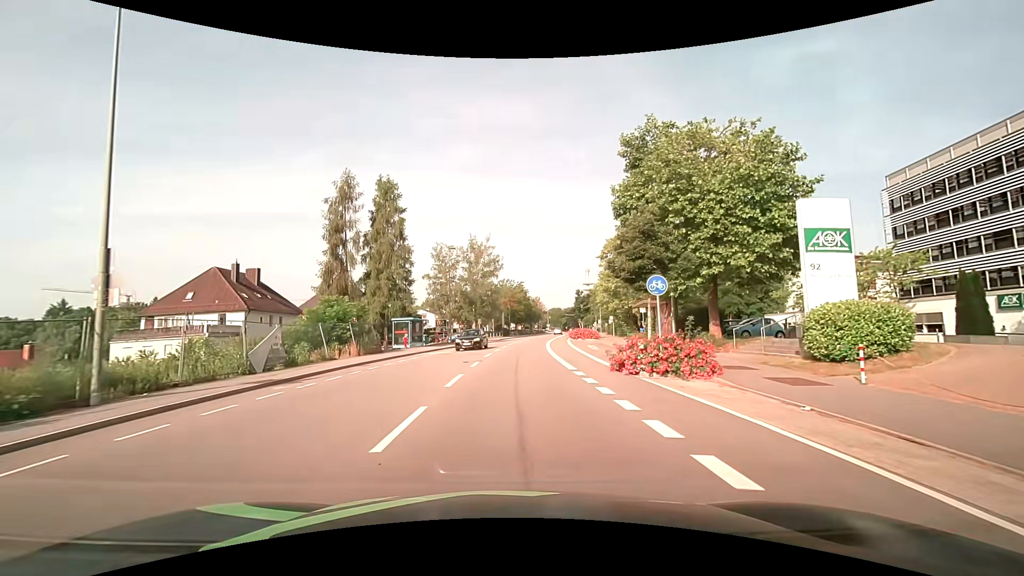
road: tertiary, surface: asphalt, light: Day
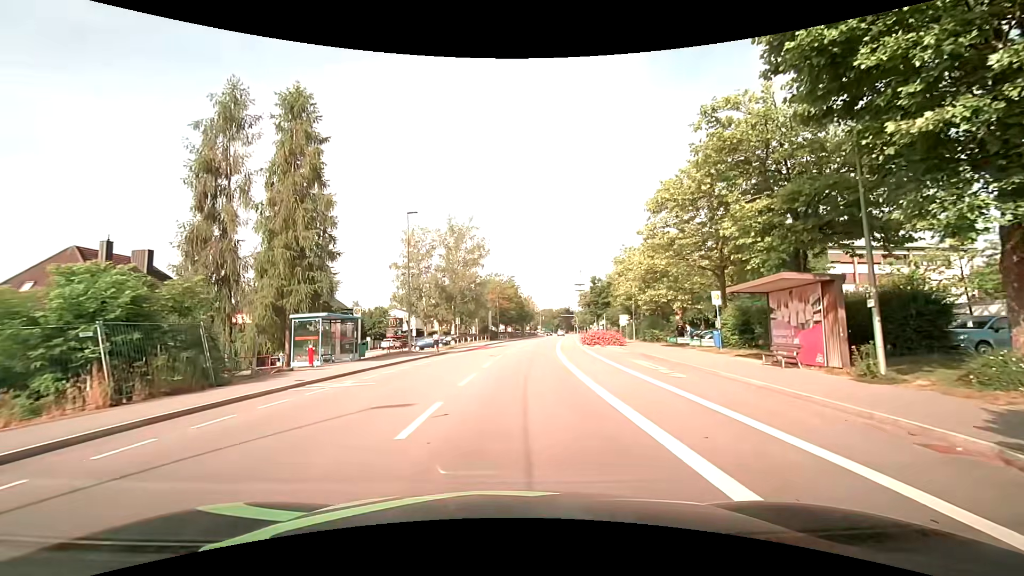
(-0.1, +17.2) m; +1°
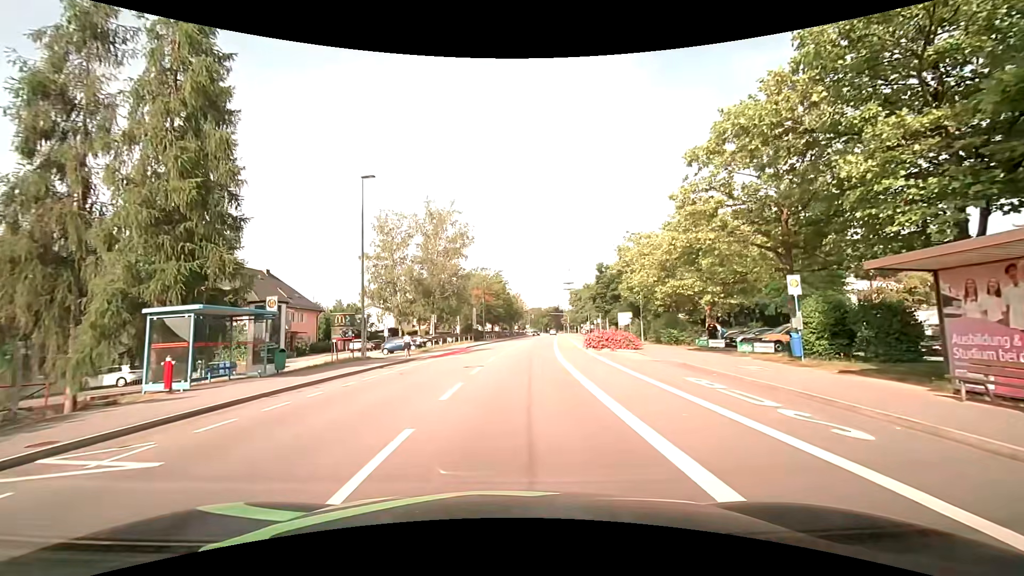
(+0.1, +8.4) m; +2°
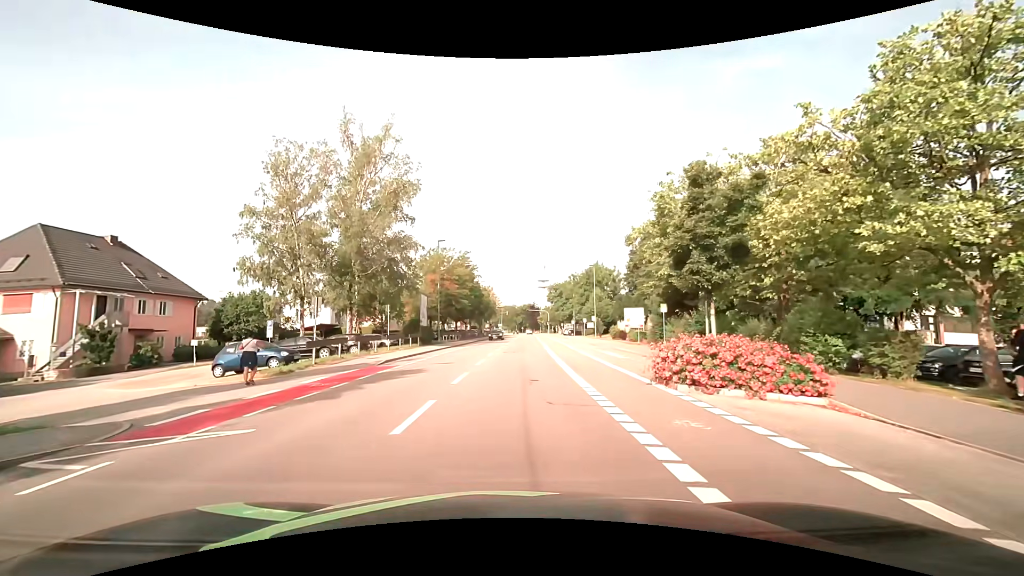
(+0.4, +21.2) m; +3°
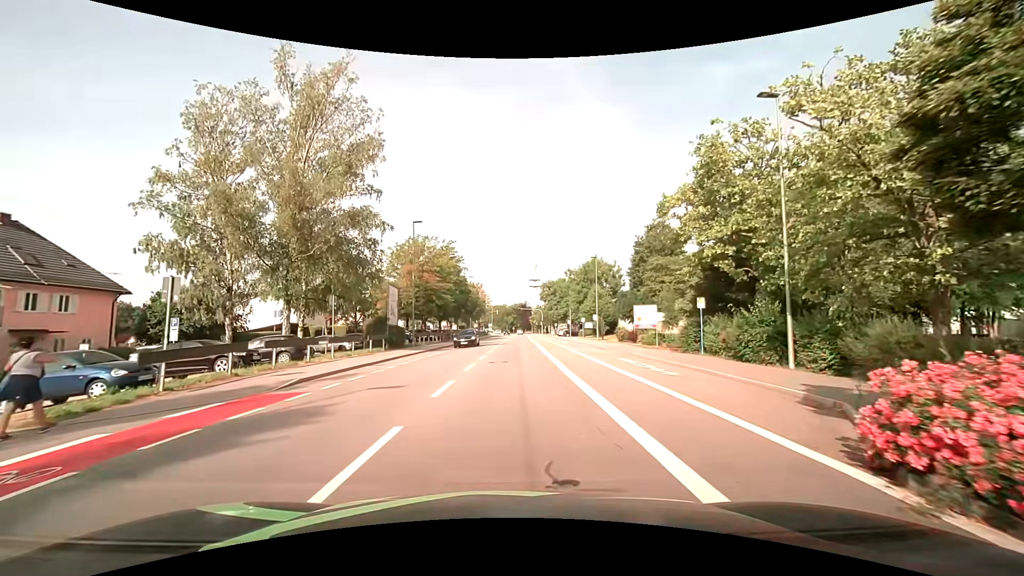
(0.0, +8.6) m; +1°
(0, +10) (0, +20) (+1, +30) (+1, +40) (+1, +50) (+2, +60) (+2, +70) (+2, +80) (+3, +90) (+3, +100) m
